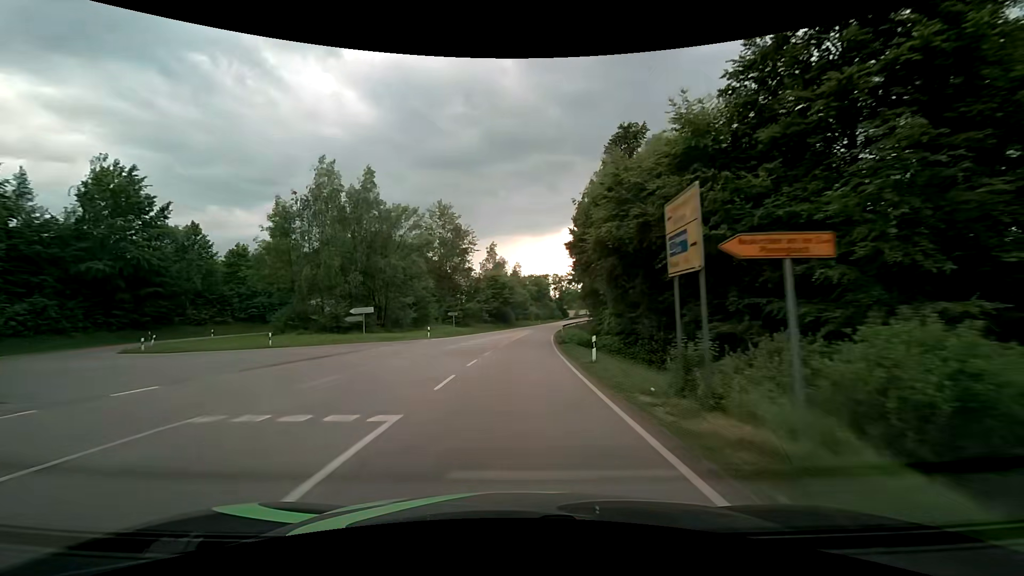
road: secondary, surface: asphalt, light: Day
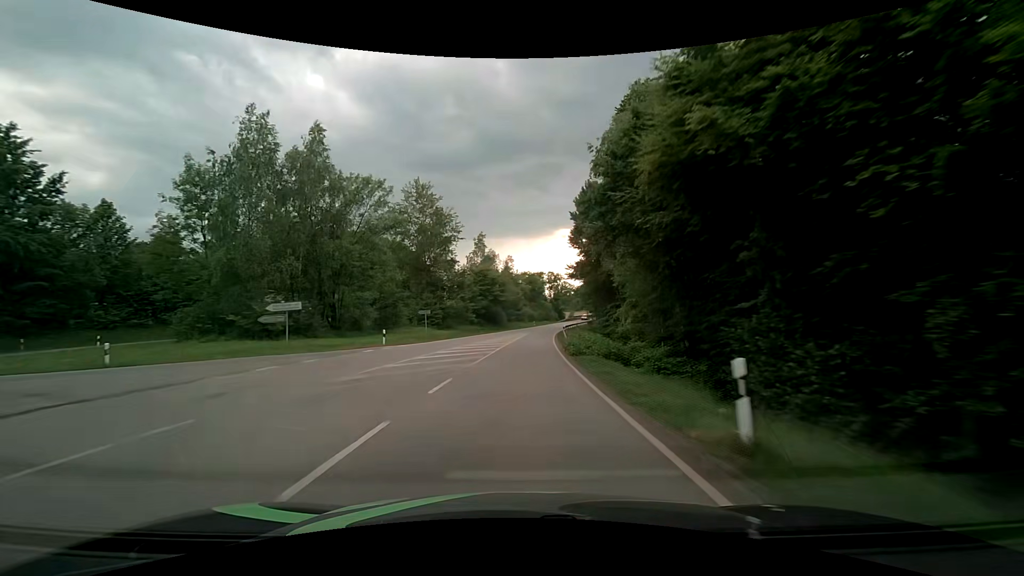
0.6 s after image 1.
(+0.1, +12.6) m; +1°
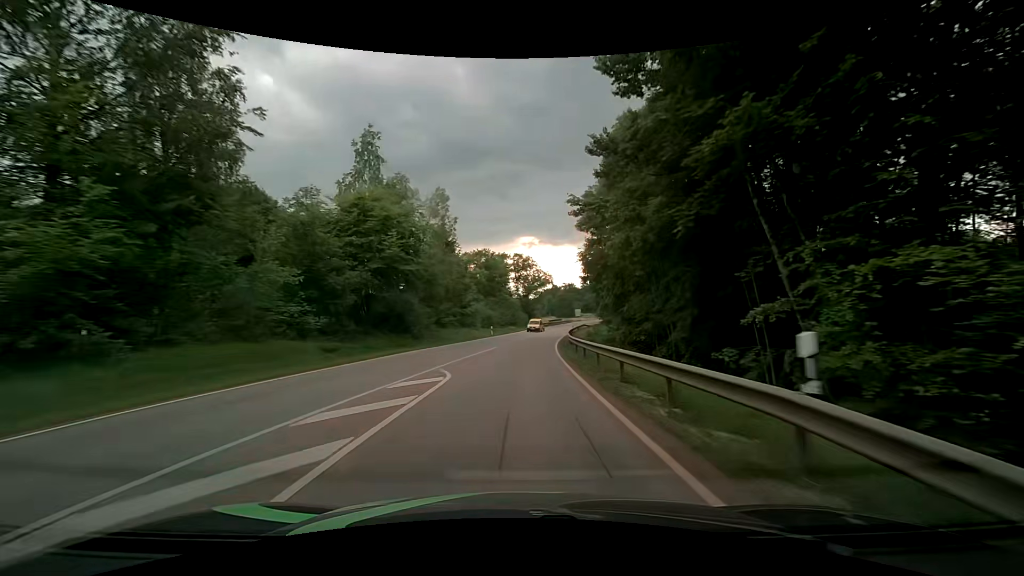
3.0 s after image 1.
(+1.8, +49.4) m; +4°
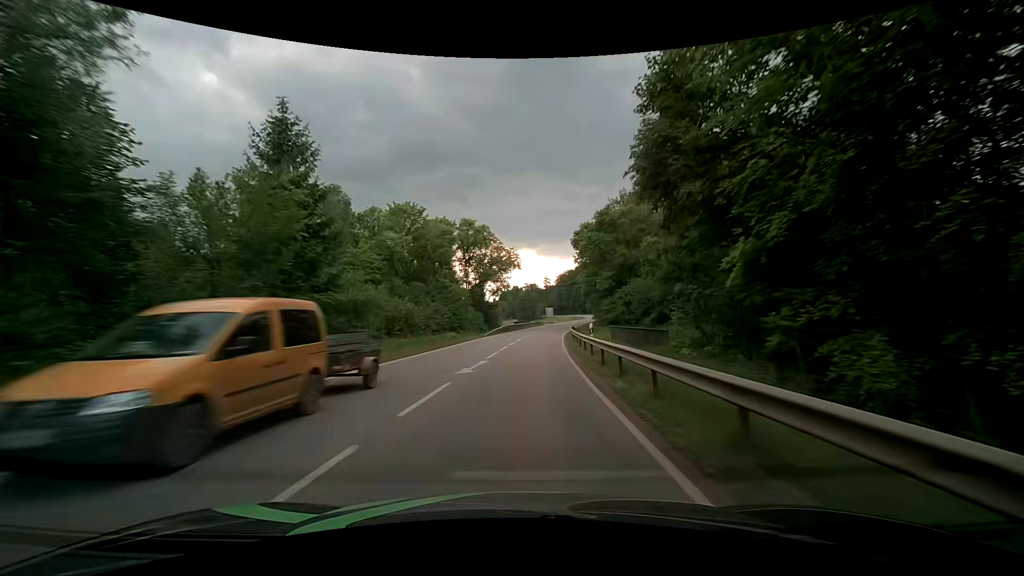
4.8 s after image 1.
(+1.3, +35.5) m; +4°
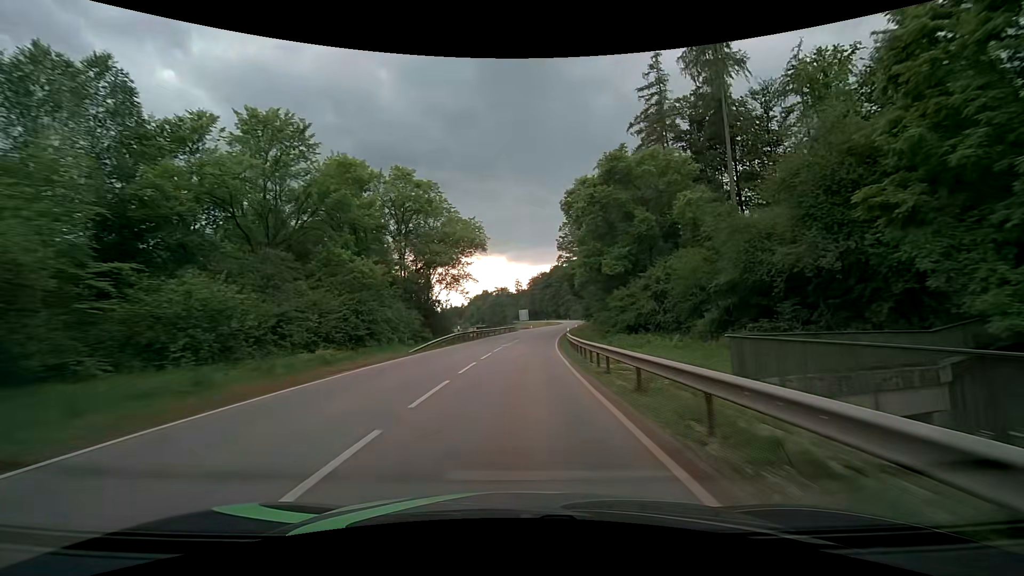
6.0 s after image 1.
(+0.8, +23.0) m; +4°
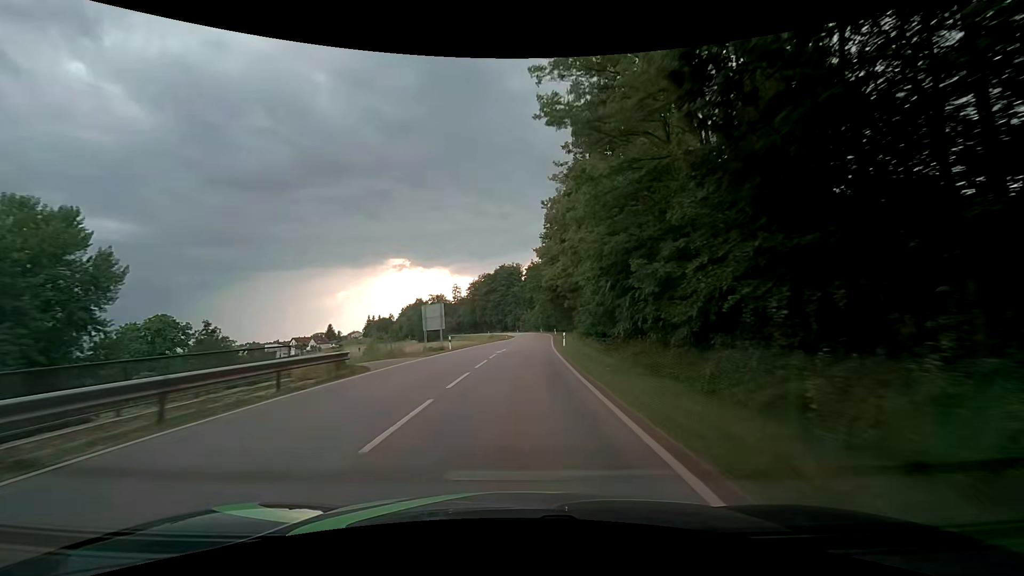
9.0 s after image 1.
(+3.3, +56.8) m; +6°
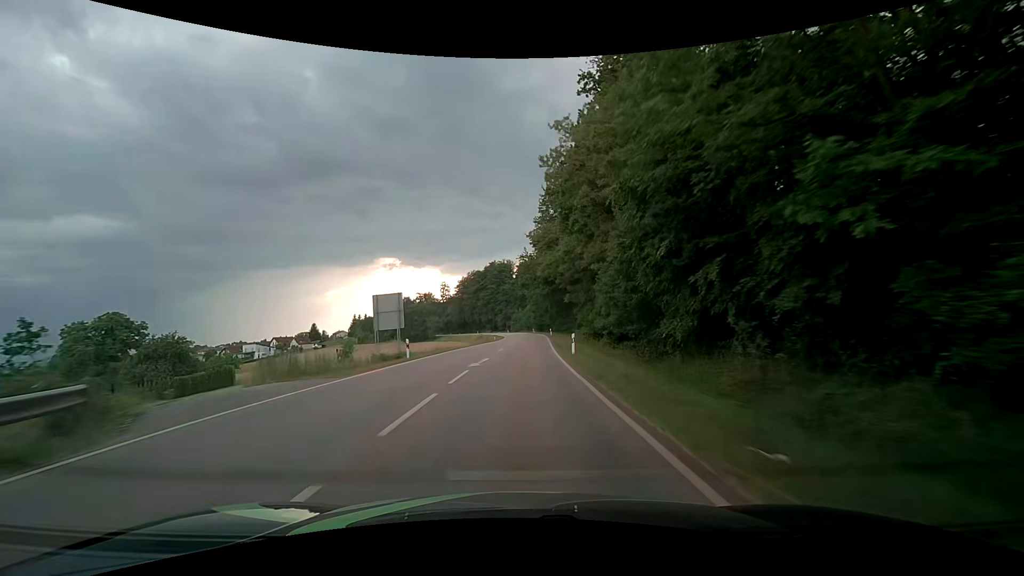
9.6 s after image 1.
(+0.1, +11.3) m; +1°
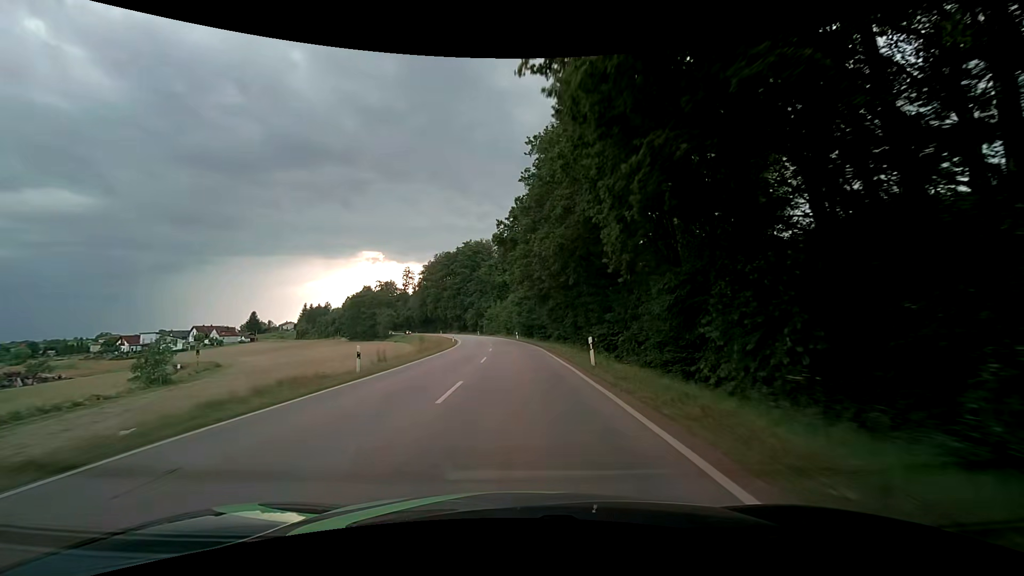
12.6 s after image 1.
(+1.4, +56.7) m; +1°
(0, +10) (0, +20) (0, +30) (0, +40) (-1, +50) (-2, +60) (-3, +70) (-4, +80) (-5, +90) (-7, +100) m
